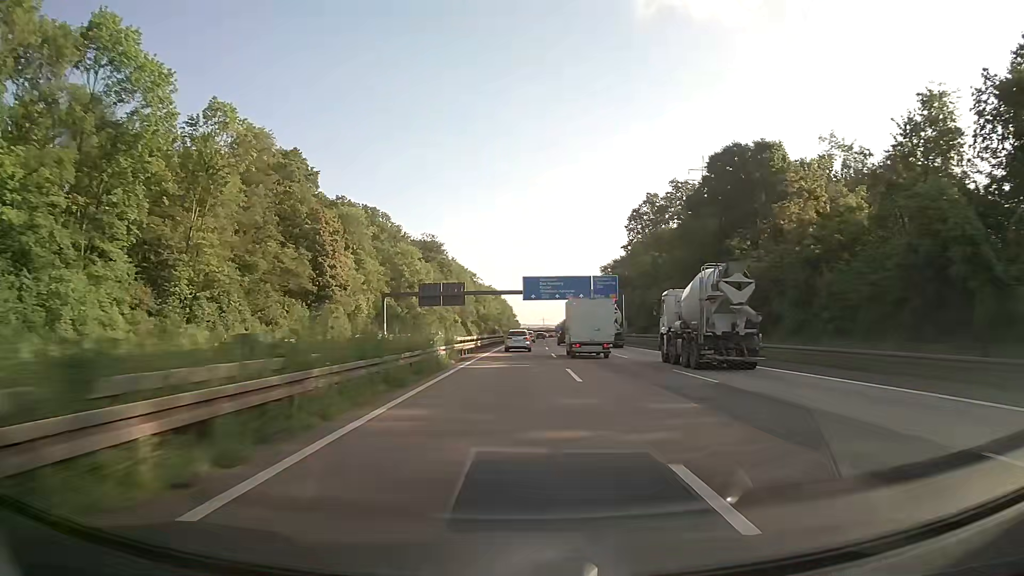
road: motorway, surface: asphalt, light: Day
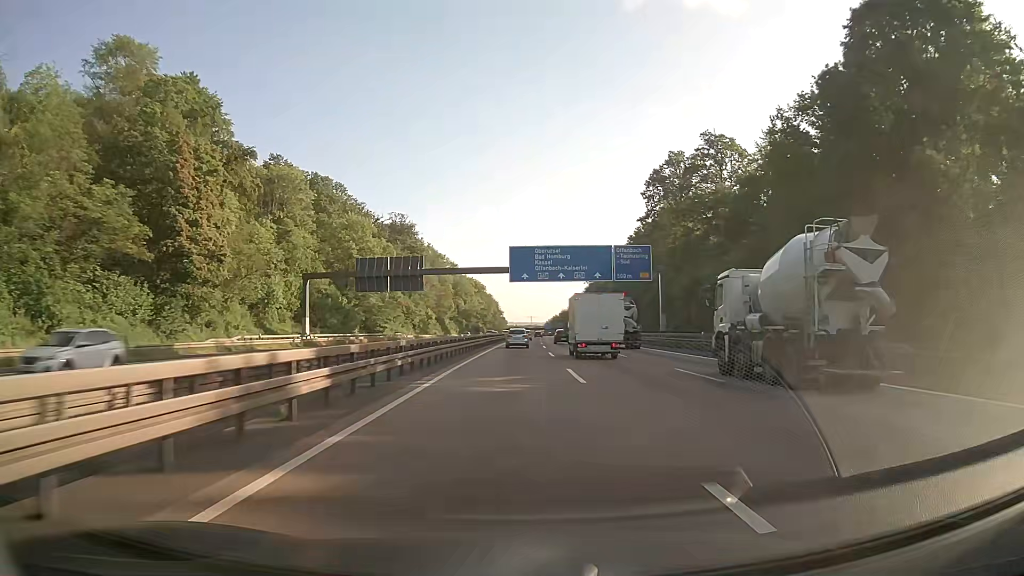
(+0.5, +36.2) m; +1°
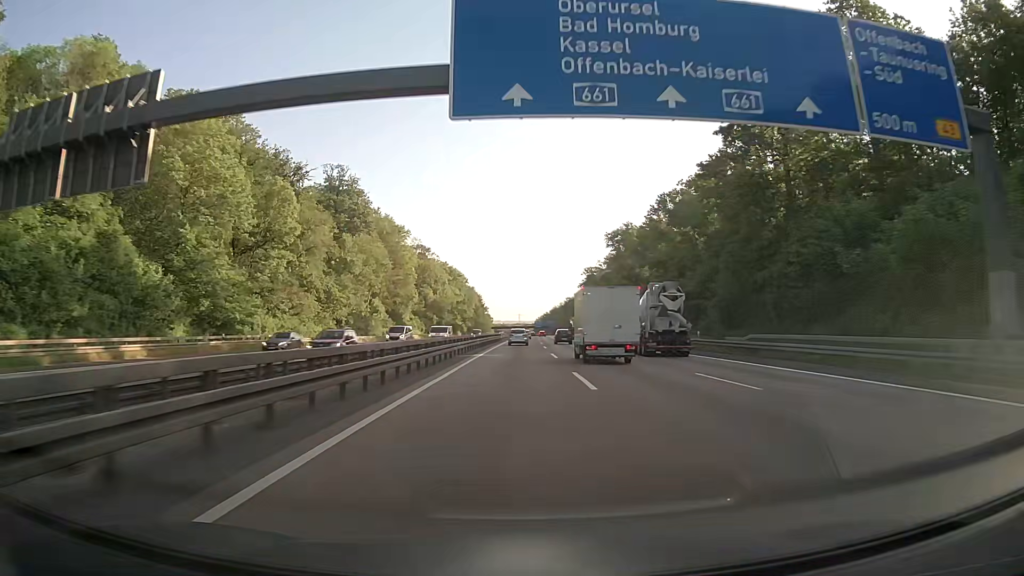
(+0.5, +55.4) m; +1°
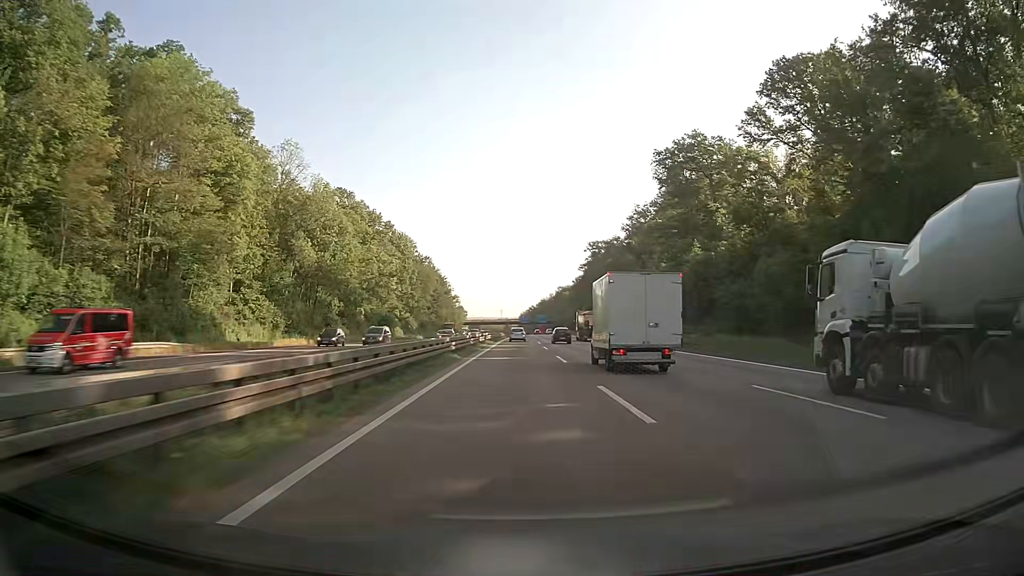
(+0.7, +93.7) m; +1°
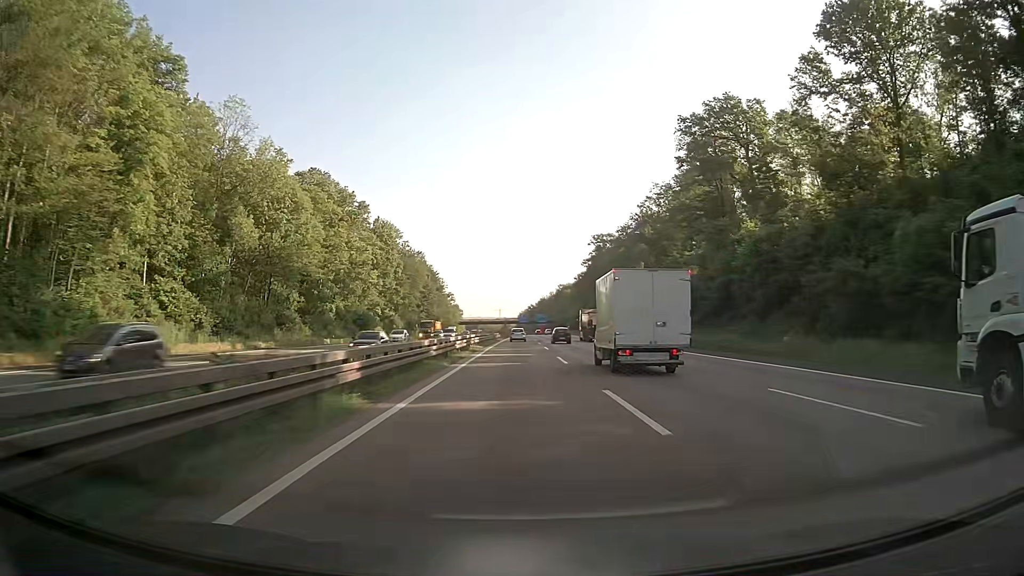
(+0.1, +18.9) m; 0°
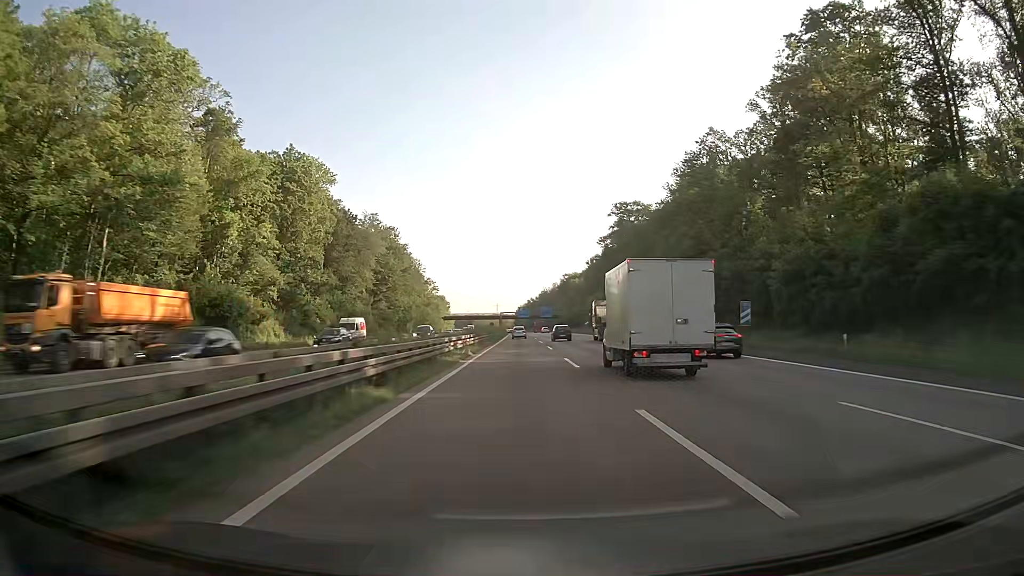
(0.0, +56.8) m; 0°
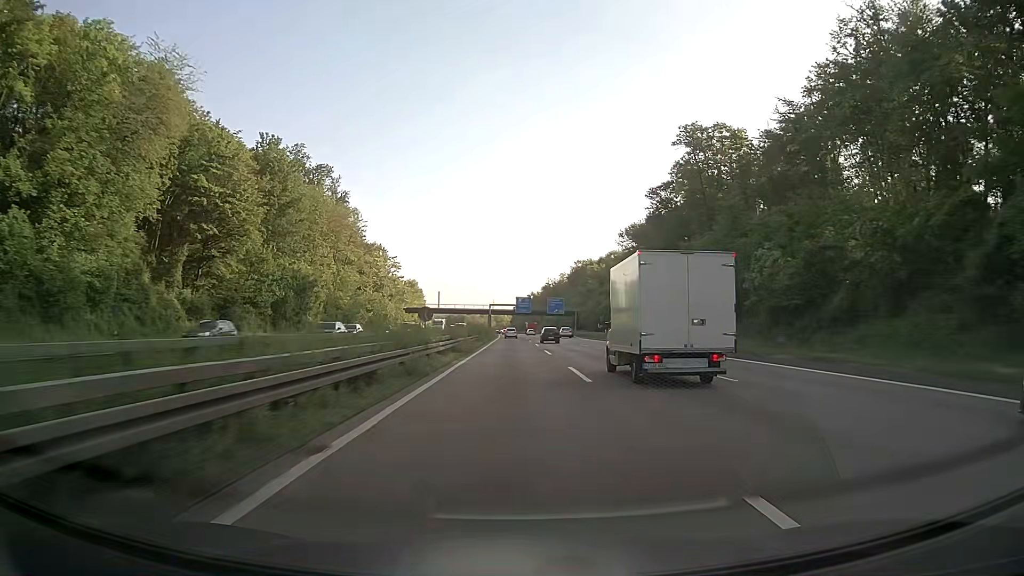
(+0.3, +76.3) m; 0°
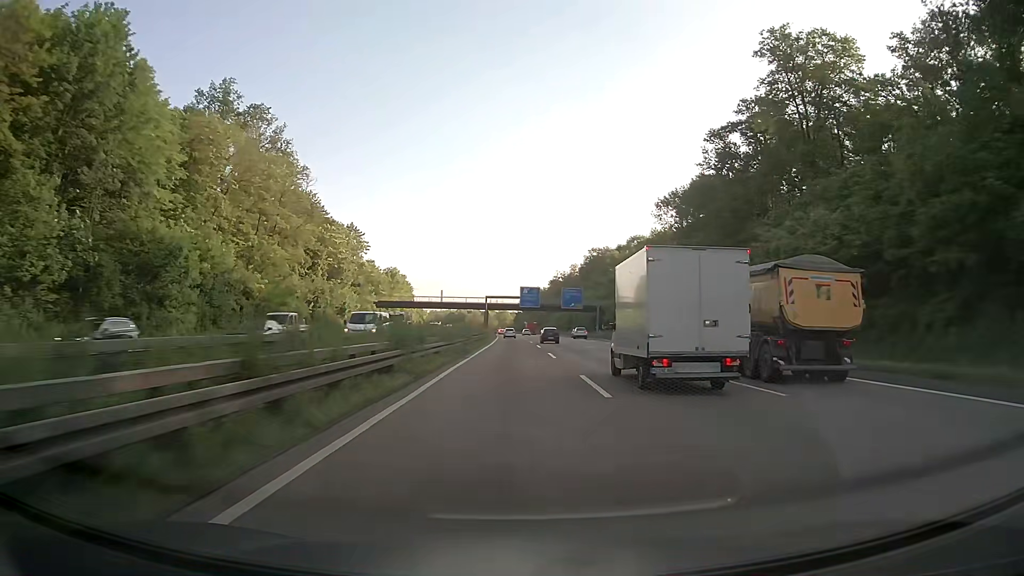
(-0.1, +38.8) m; 0°
(0, +10) (0, +20) (0, +30) (0, +40) (0, +50) (-1, +60) (-1, +70) (-1, +80) (-1, +90) (-1, +100) m
